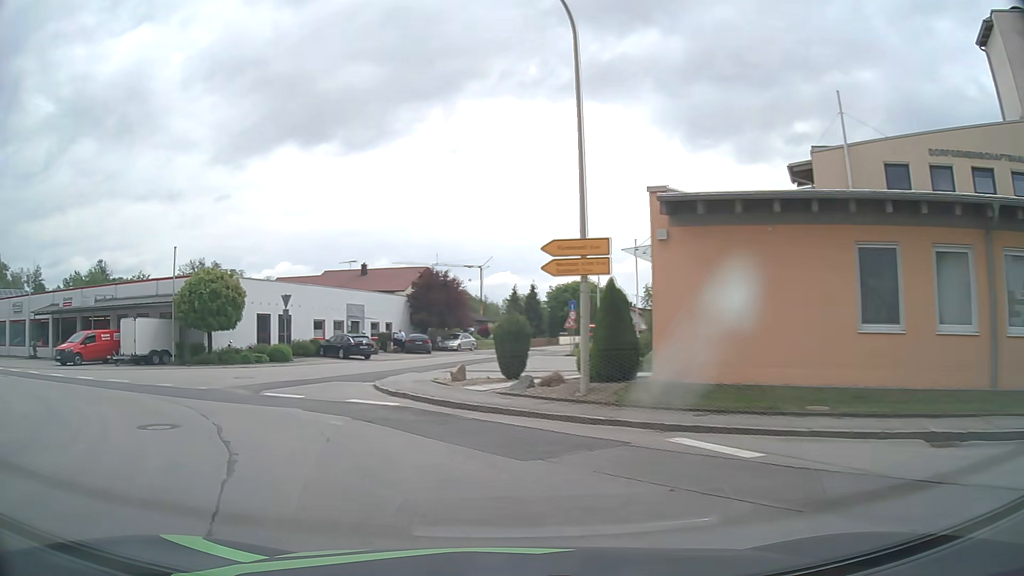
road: tertiary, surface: asphalt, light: Day
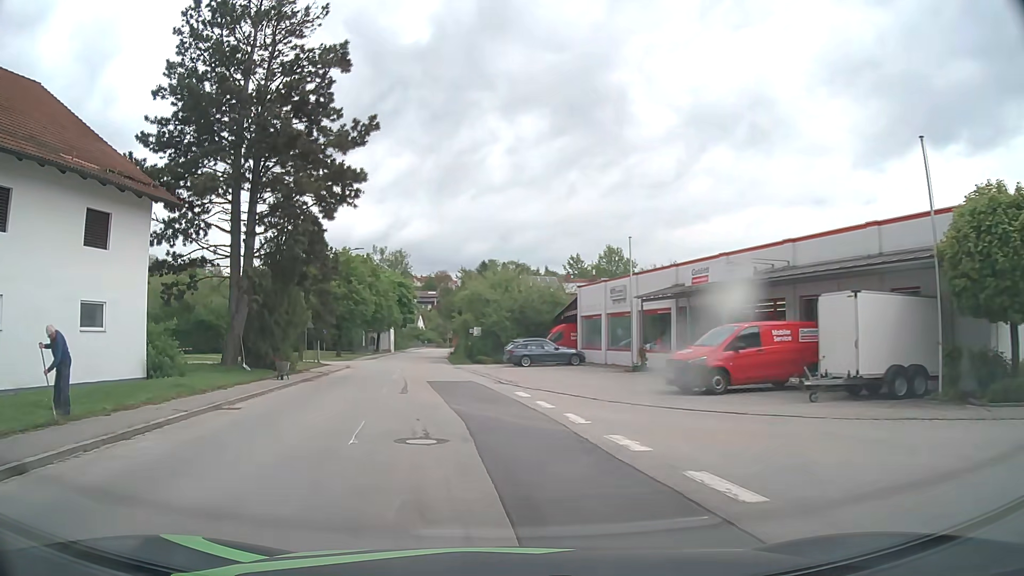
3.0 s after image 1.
(-10.5, +17.3) m; -57°
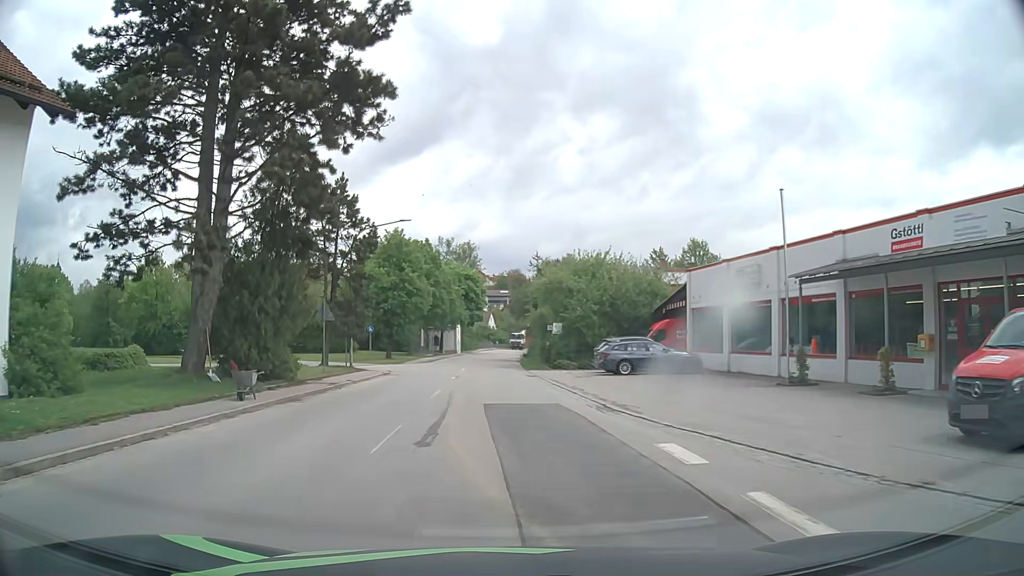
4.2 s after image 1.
(-0.6, +10.1) m; -5°
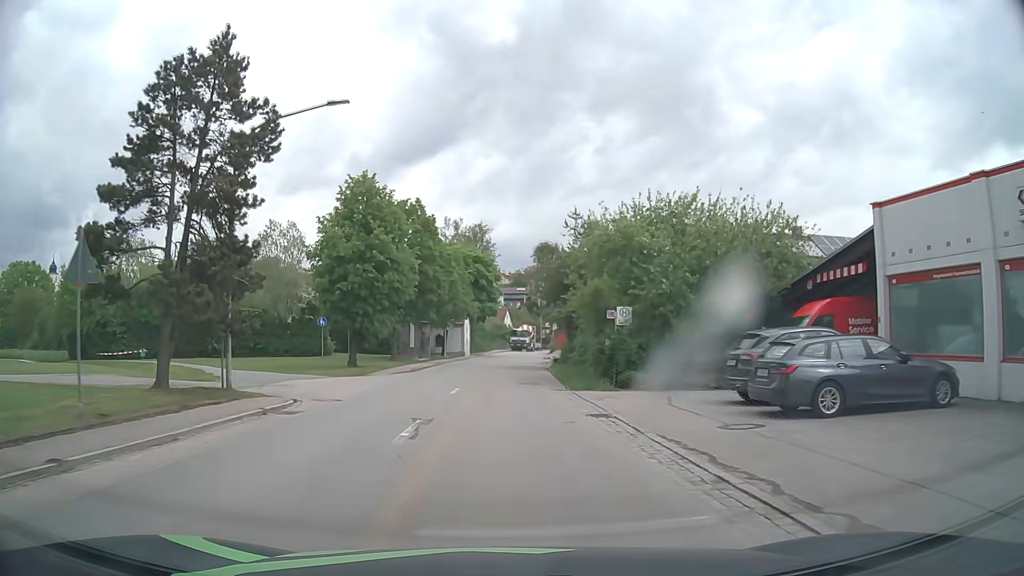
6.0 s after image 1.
(-0.4, +17.3) m; -2°
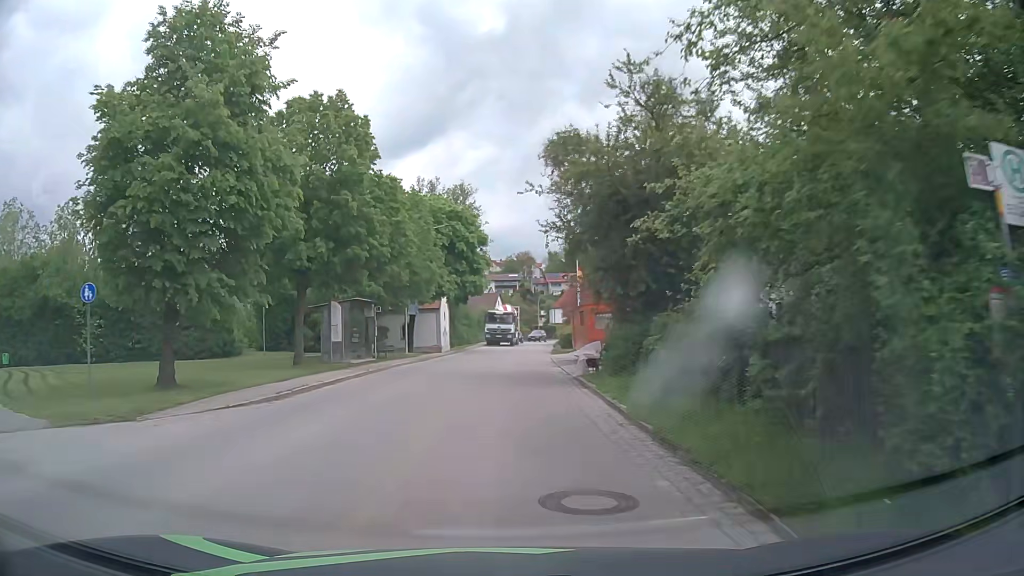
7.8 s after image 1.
(+0.3, +18.7) m; +1°
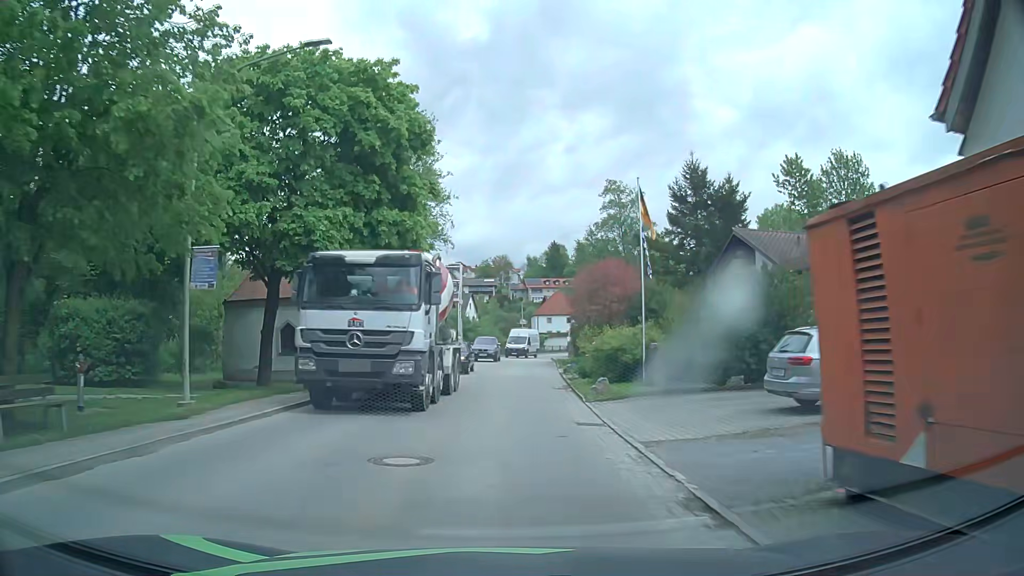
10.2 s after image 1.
(+0.4, +25.9) m; +2°
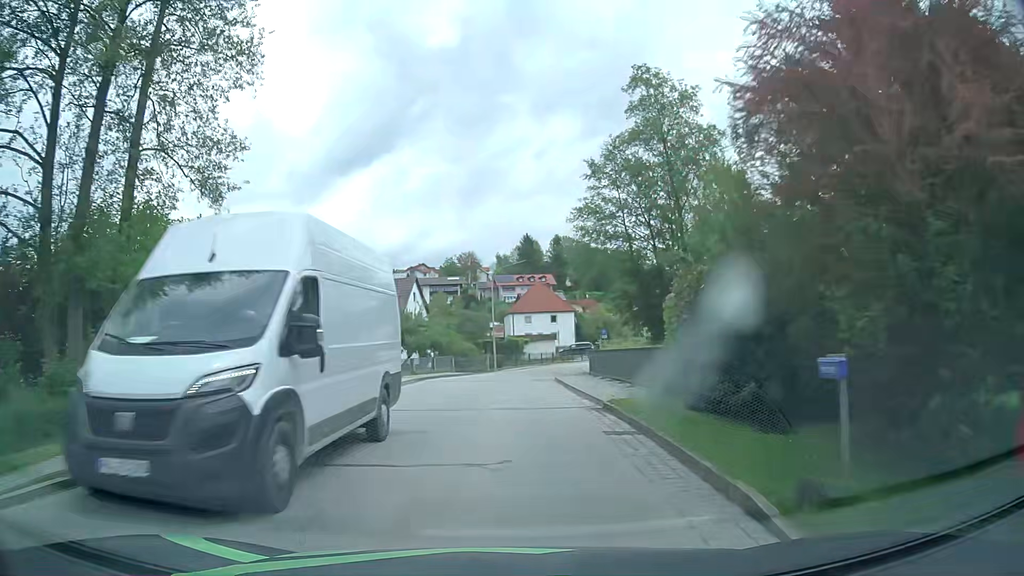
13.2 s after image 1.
(+0.8, +32.2) m; +3°
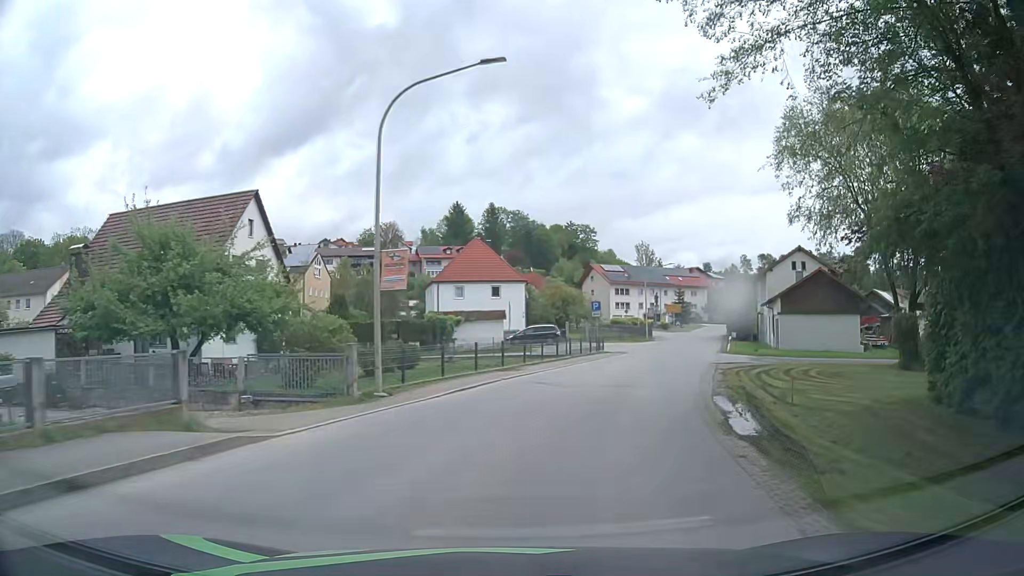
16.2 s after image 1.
(+0.1, +31.8) m; +6°
(+1, +10) (+3, +20) (+6, +29) (+10, +39) (+13, +48) (+16, +57) (+20, +67) (+23, +76) (+27, +85) (+31, +95) m
